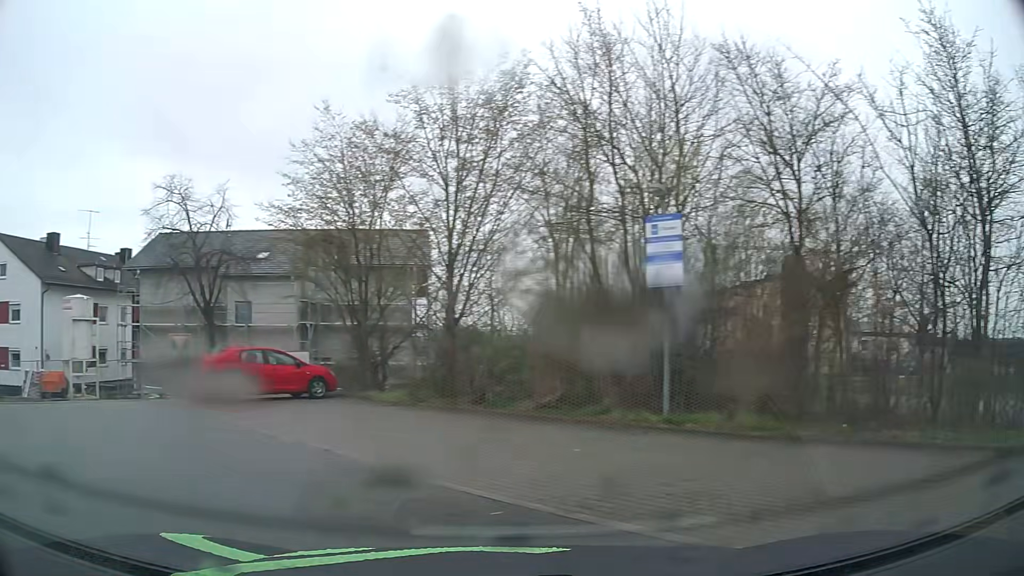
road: service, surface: asphalt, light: Day
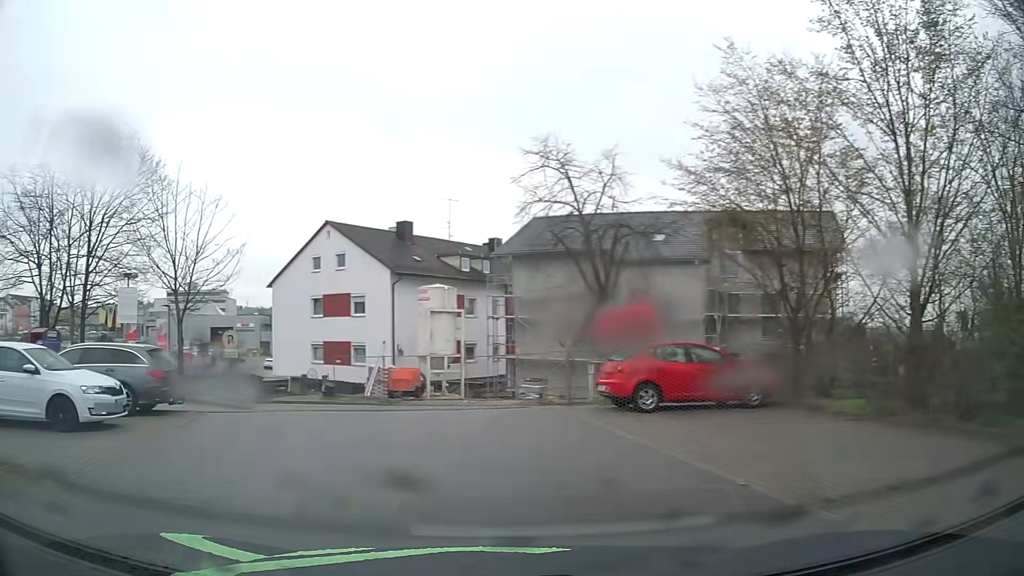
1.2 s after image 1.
(-1.3, +4.2) m; -33°
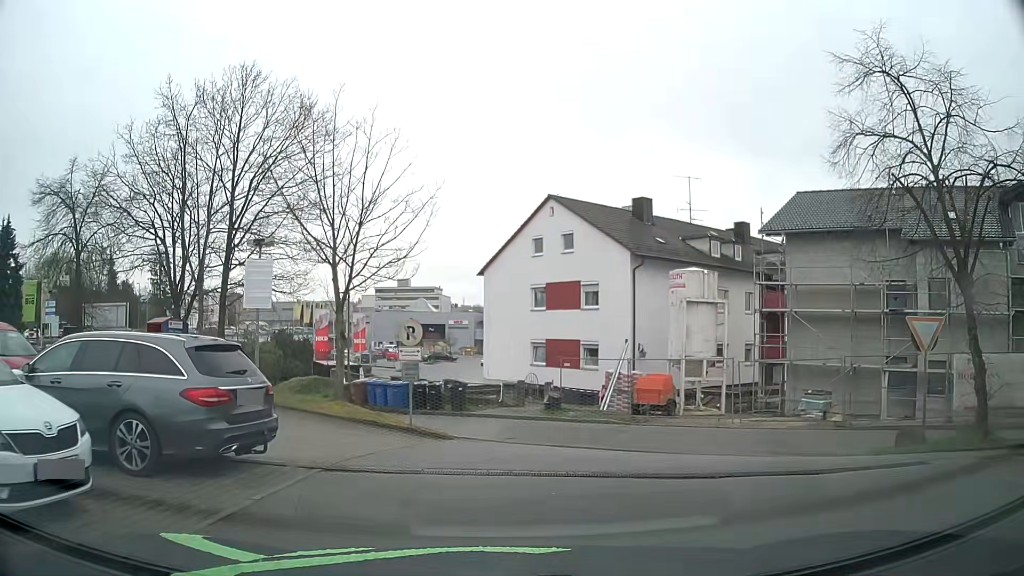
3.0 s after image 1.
(-1.4, +7.3) m; -18°
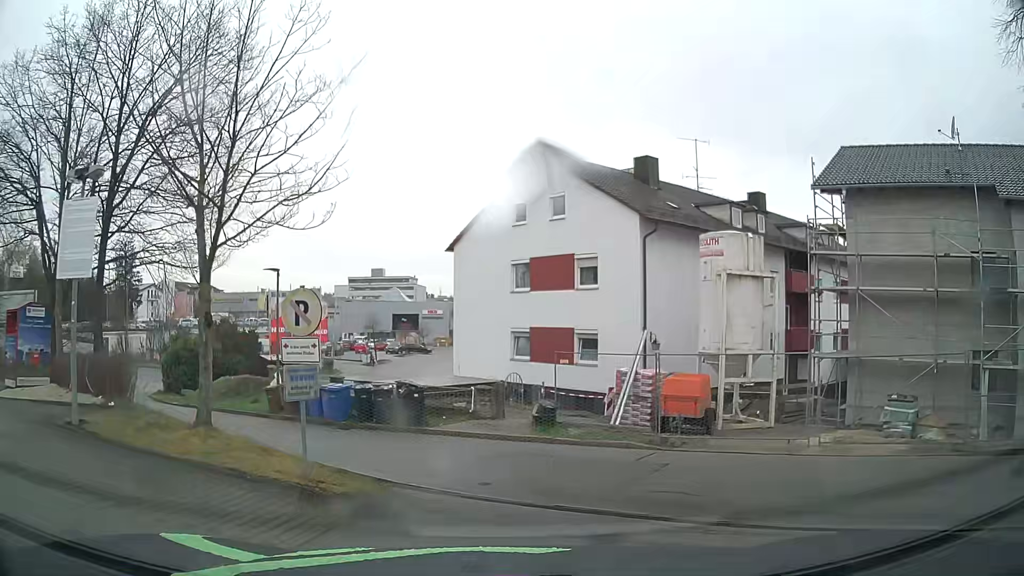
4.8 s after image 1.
(+0.1, +6.9) m; +2°
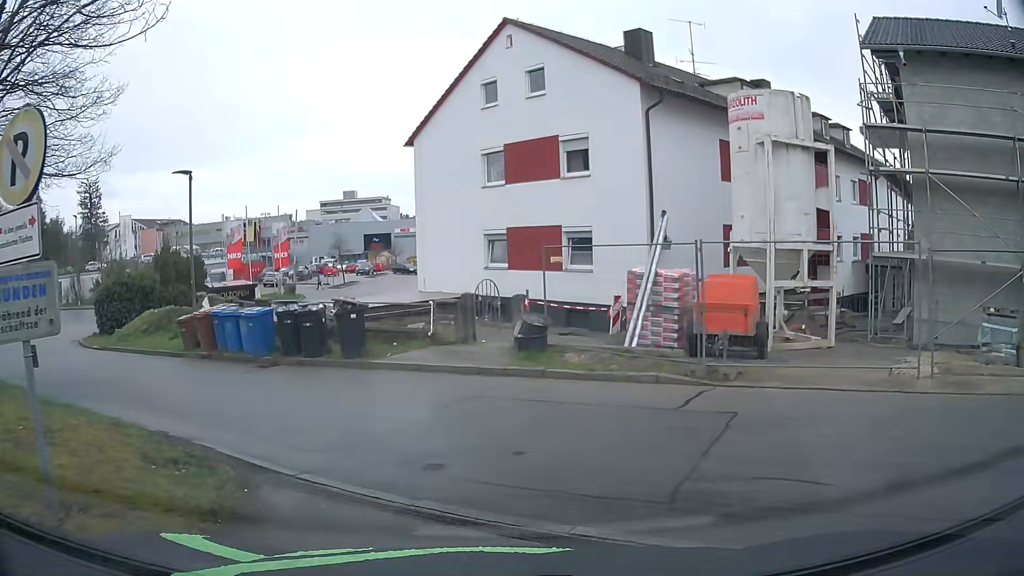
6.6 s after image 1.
(+0.2, +4.8) m; +3°
